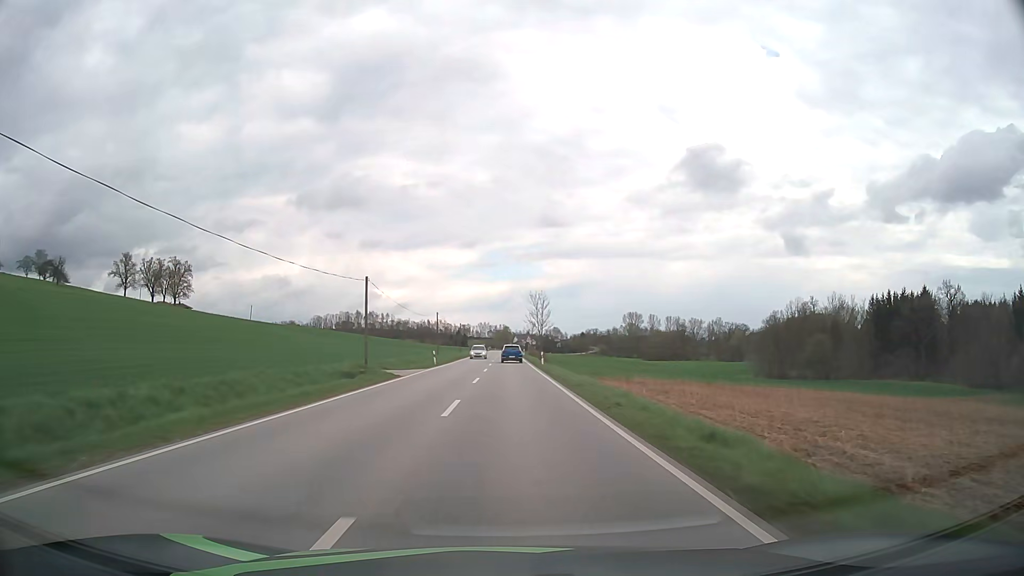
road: secondary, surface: asphalt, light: Day
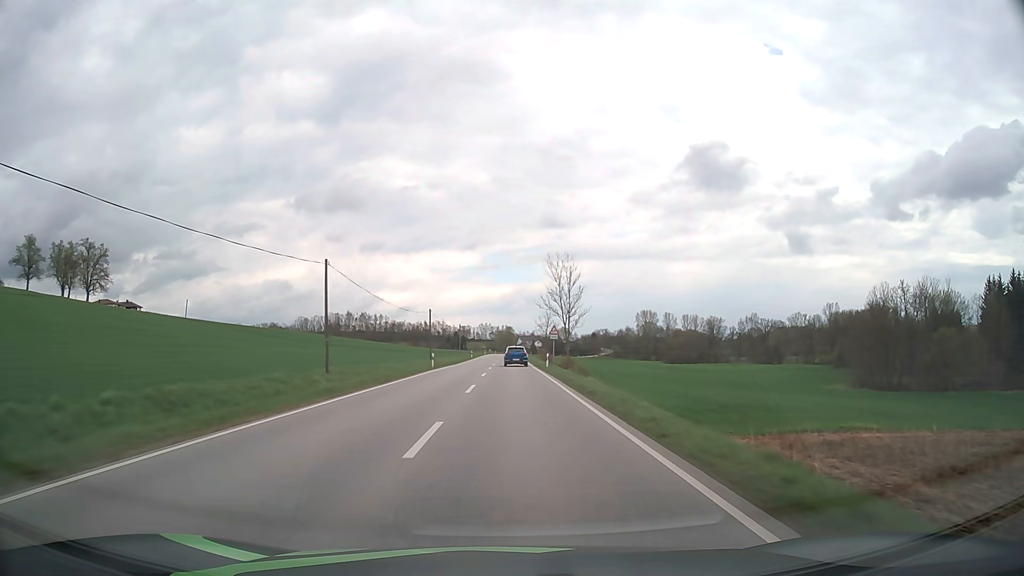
(-0.1, +53.6) m; 0°
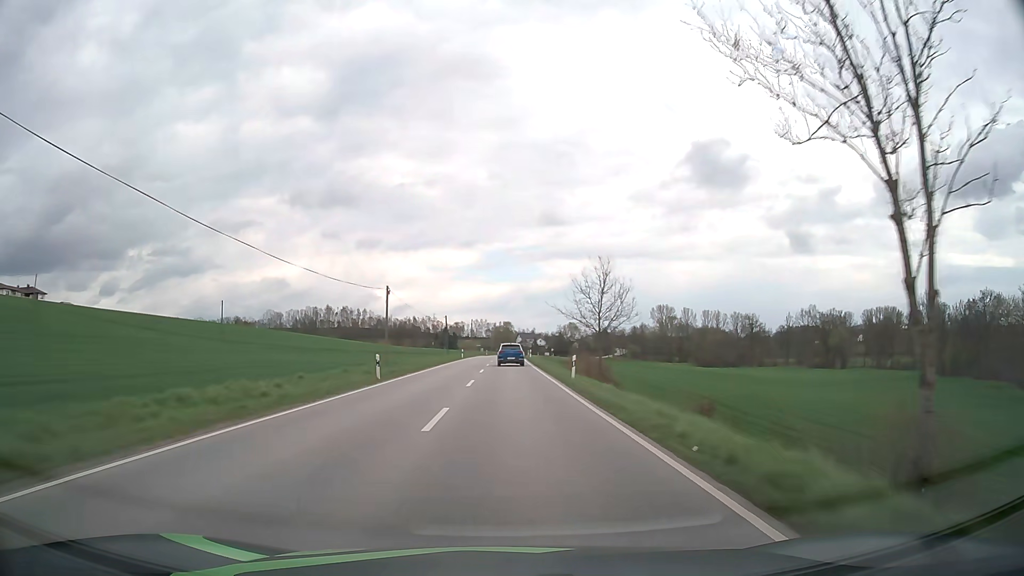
(+0.1, +69.8) m; 0°
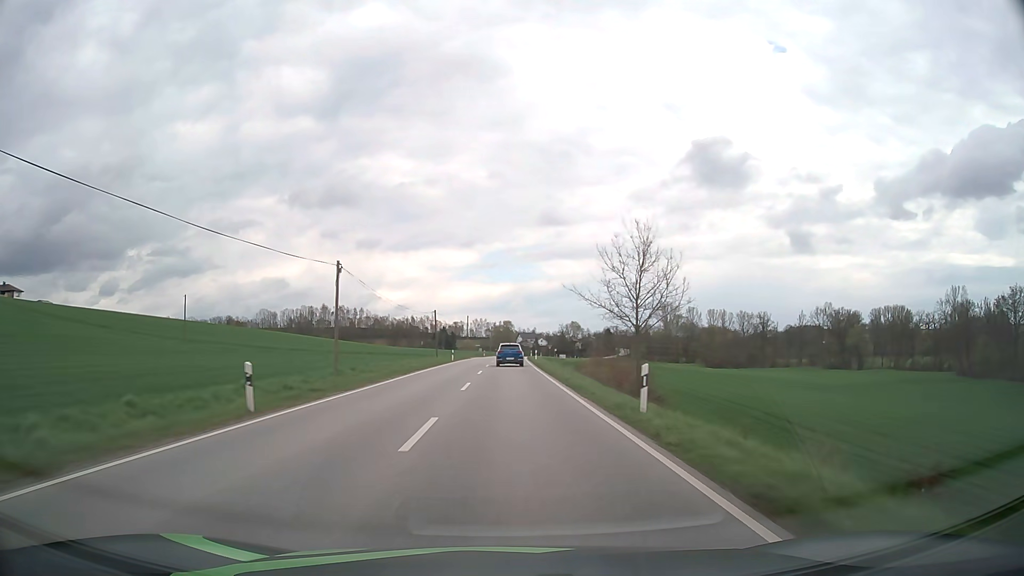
(0.0, +14.2) m; 0°
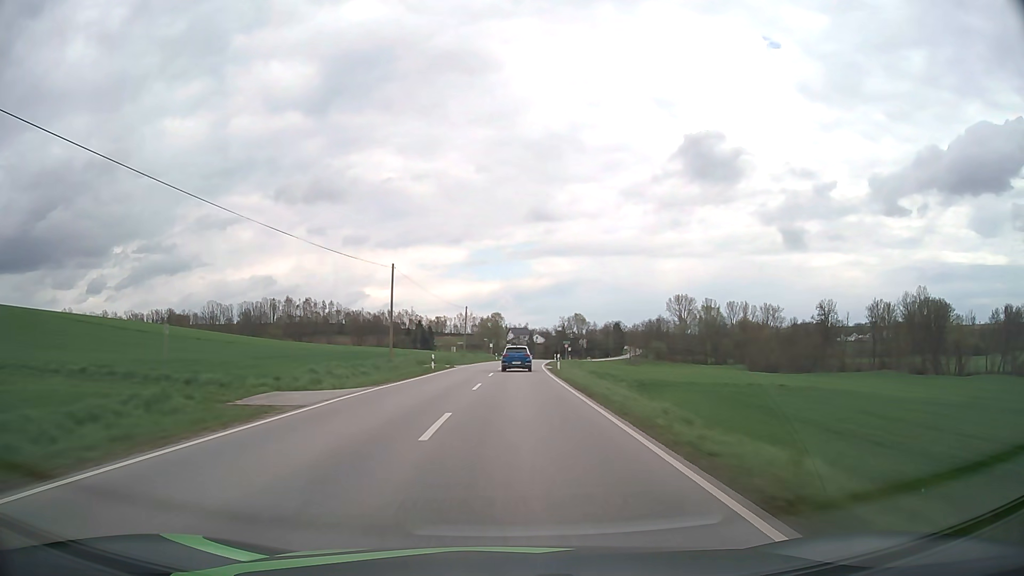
(+0.2, +71.0) m; +1°
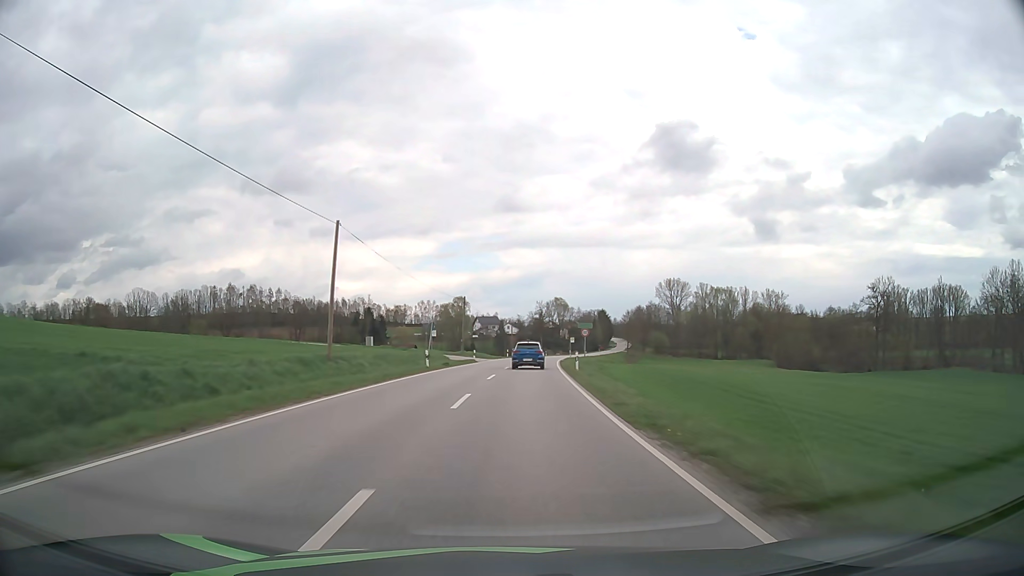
(+1.1, +55.6) m; +3°
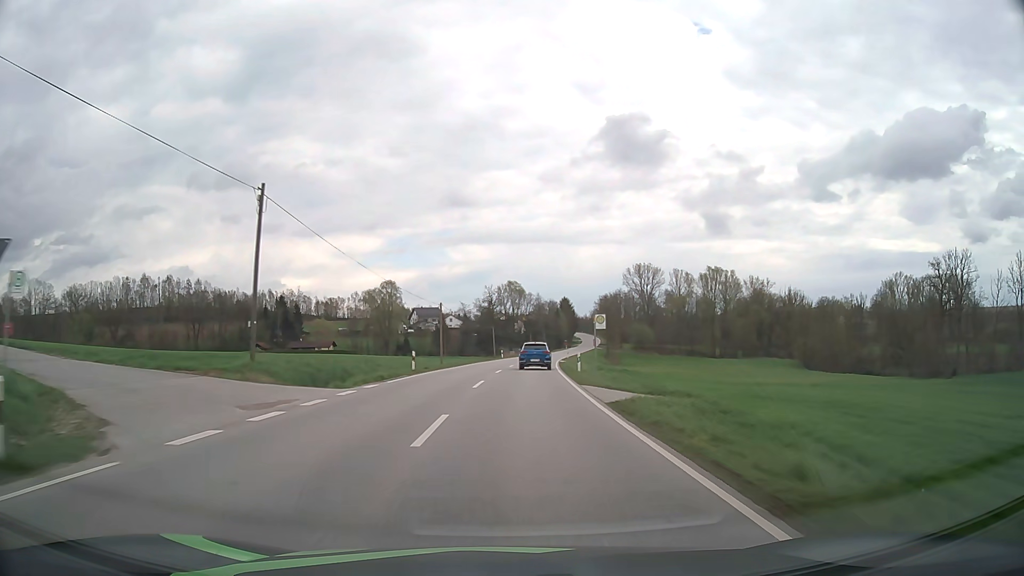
(+2.0, +53.2) m; +4°
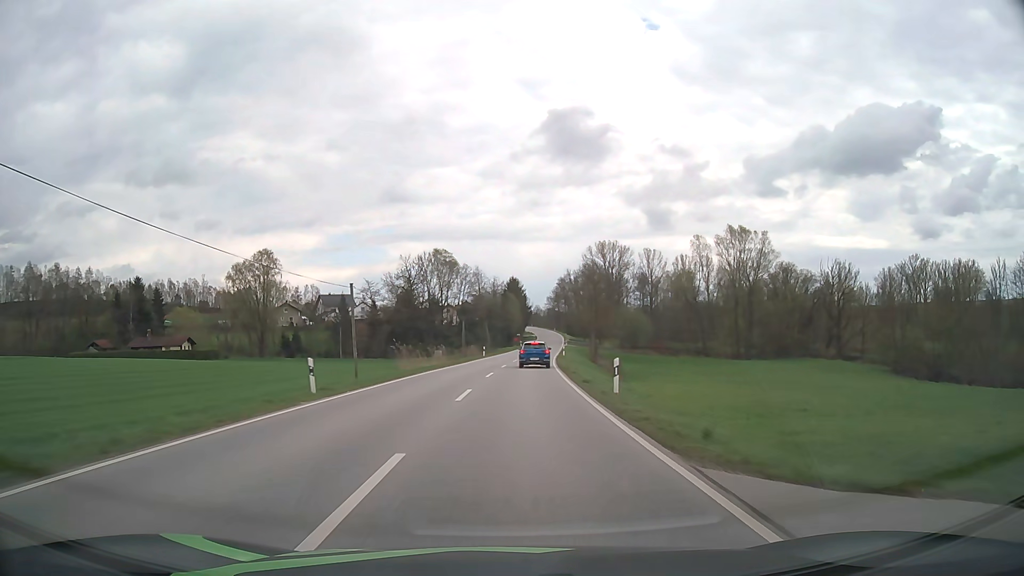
(+3.0, +64.6) m; +5°
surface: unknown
(0, +10) (0, +20) (+1, +30) (+1, +40) (+2, +50) (+2, +60) (+3, +70) (+4, +80) (+5, +90) (+6, +100) m
